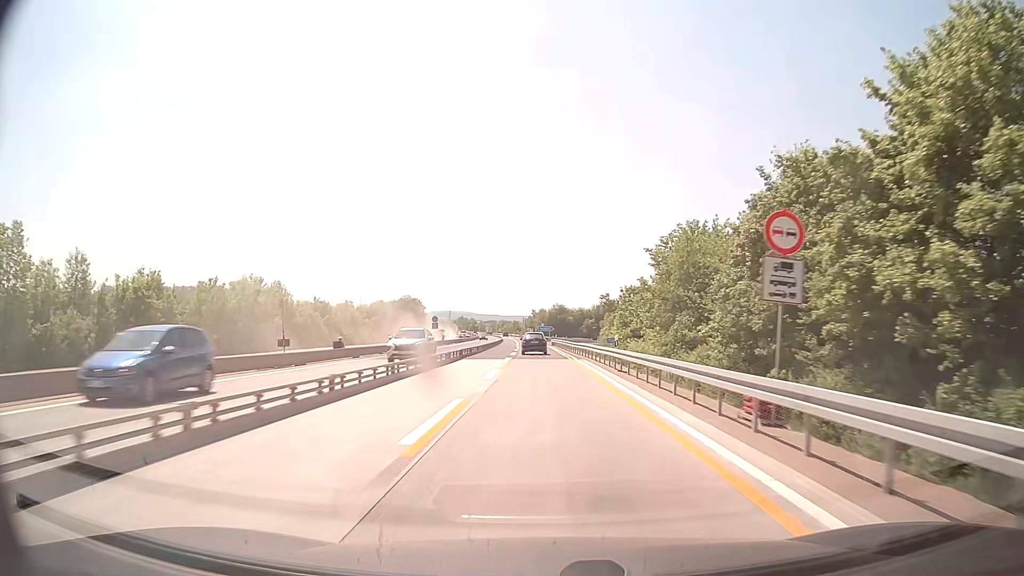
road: motorway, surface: concrete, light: Day
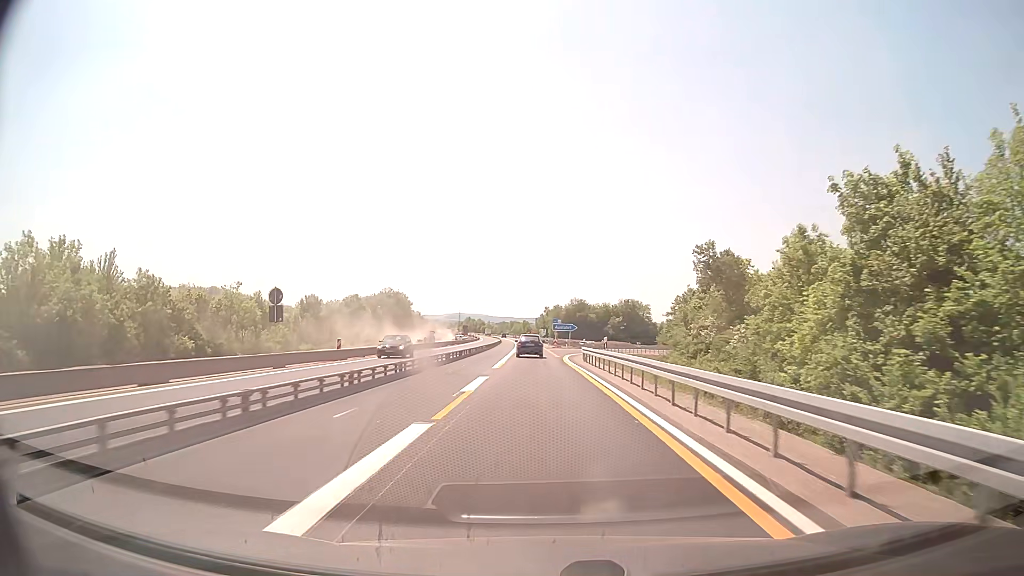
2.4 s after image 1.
(-0.4, +51.9) m; -1°
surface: asphalt
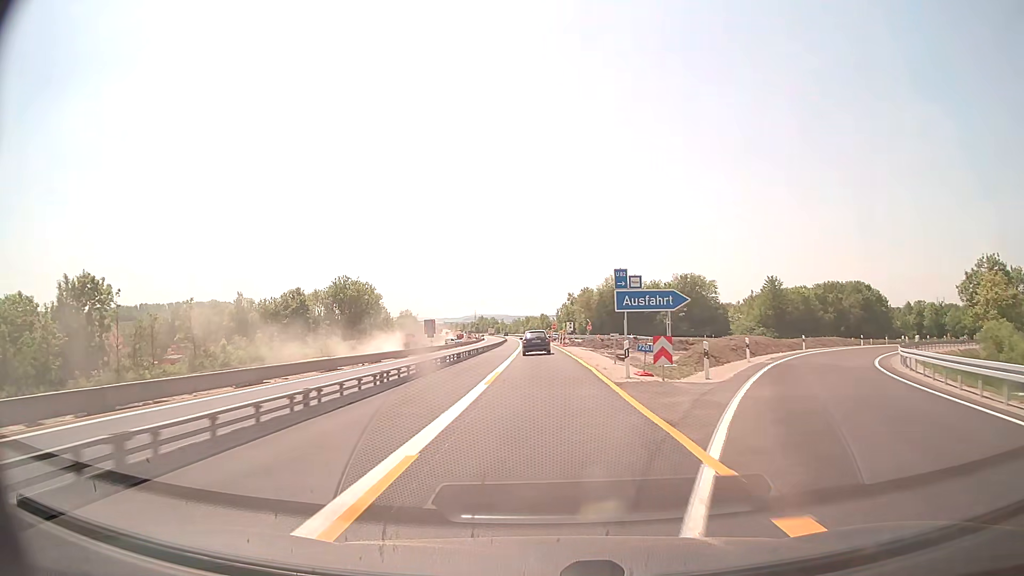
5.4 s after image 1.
(-1.0, +63.7) m; -2°
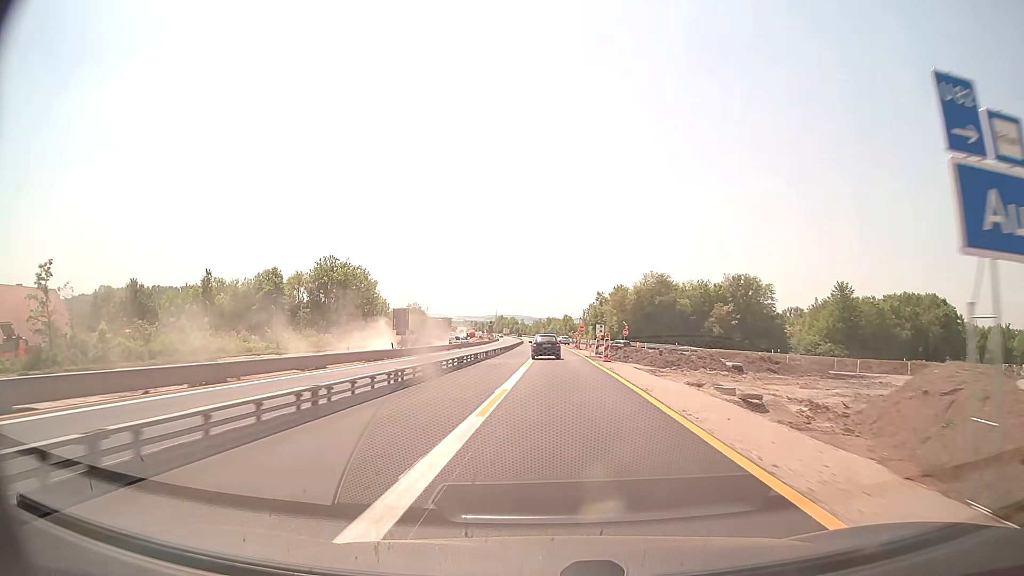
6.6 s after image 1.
(-0.4, +25.0) m; -2°
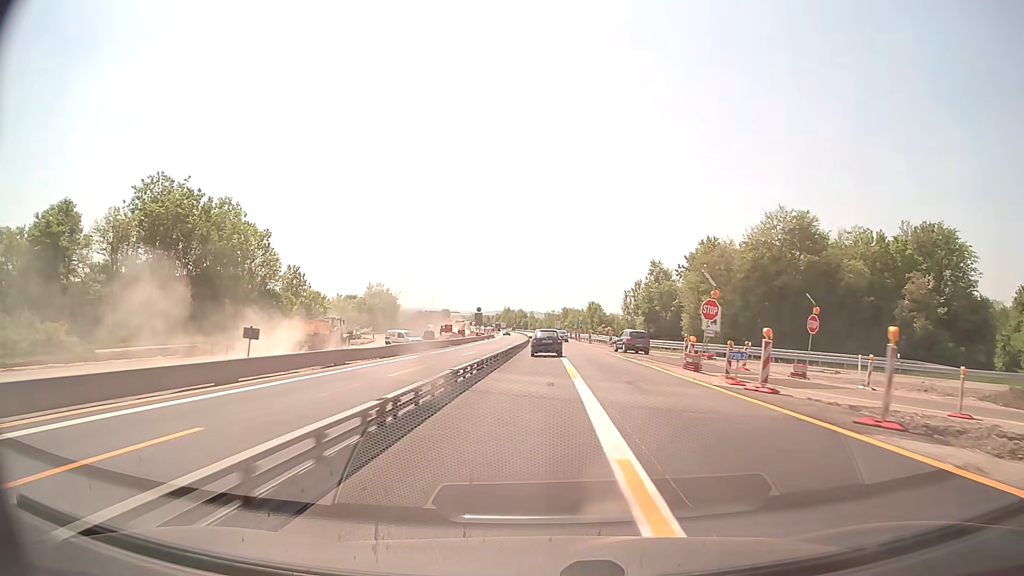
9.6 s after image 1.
(-1.5, +63.0) m; -1°
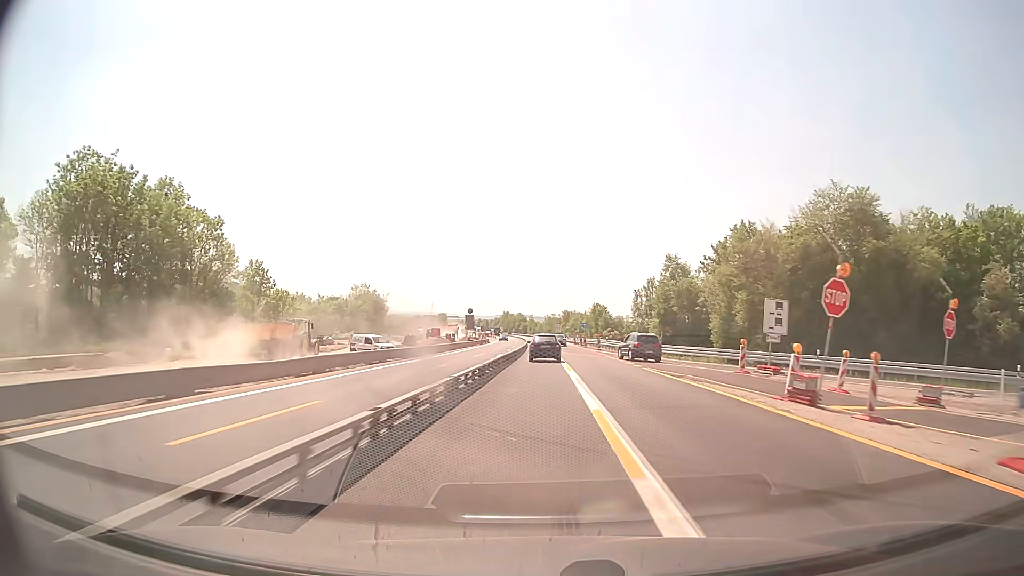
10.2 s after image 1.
(0.0, +12.6) m; 0°
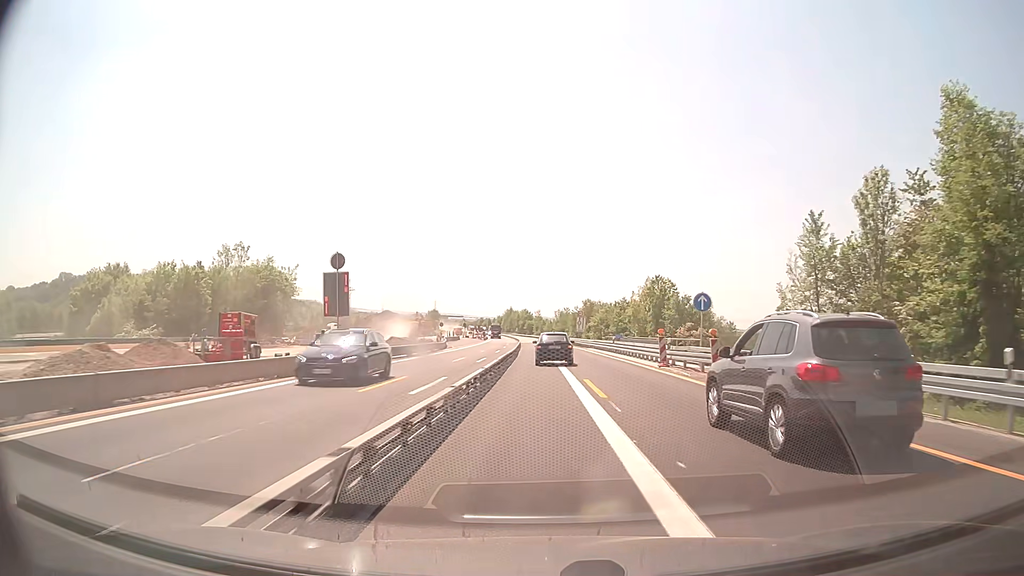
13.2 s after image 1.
(-0.3, +63.7) m; -1°
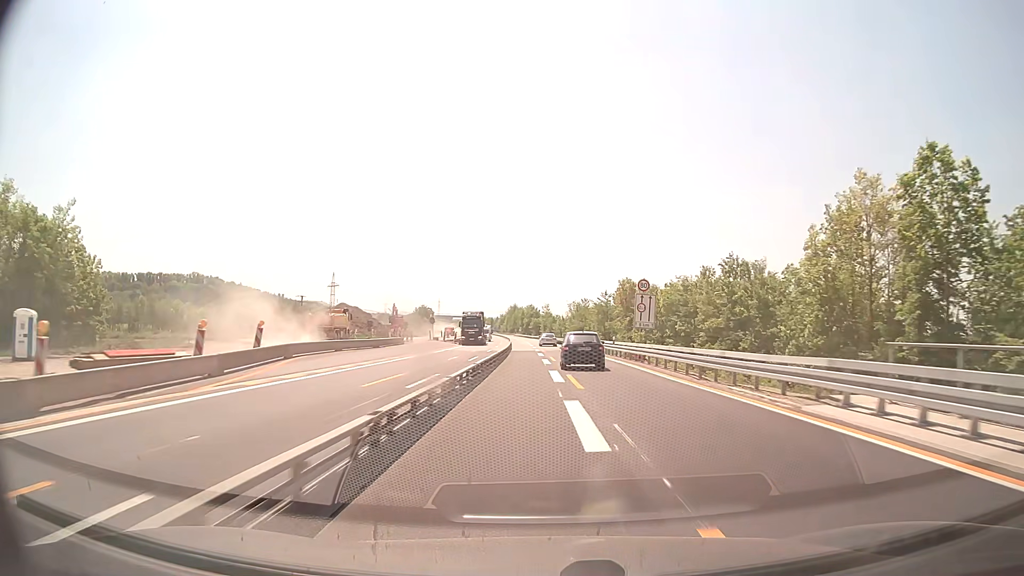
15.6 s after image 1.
(-0.2, +51.9) m; -1°
(0, +10) (0, +20) (0, +30) (0, +40) (0, +50) (0, +60) (0, +70) (0, +80) (0, +90) (0, +100) m
